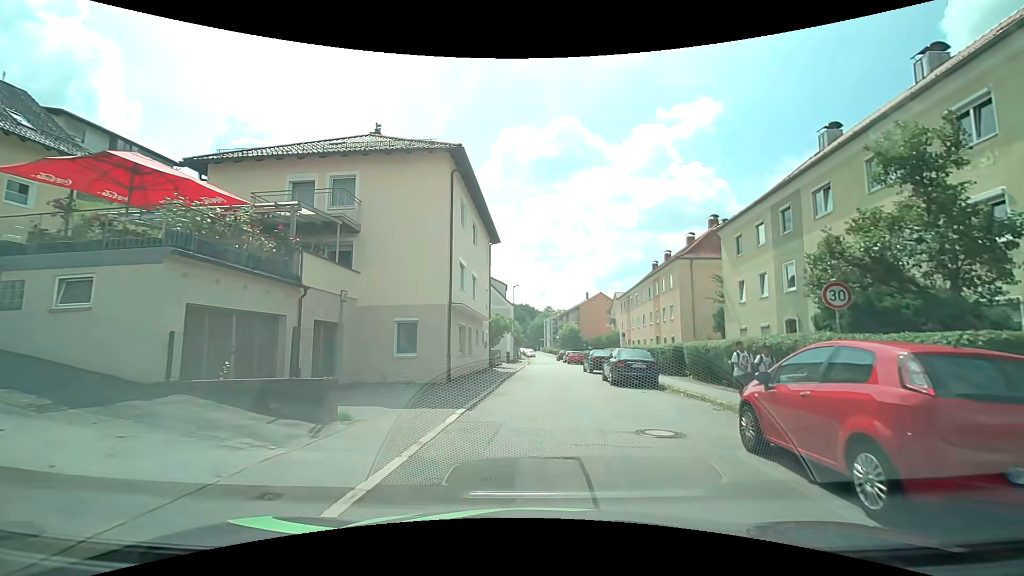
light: Day
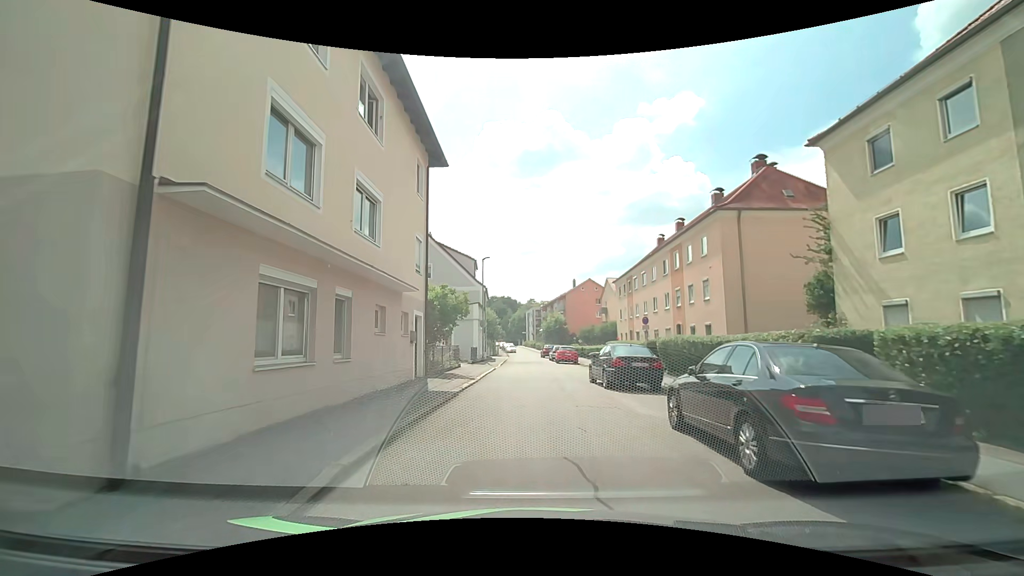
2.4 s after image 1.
(+0.5, +14.2) m; +3°
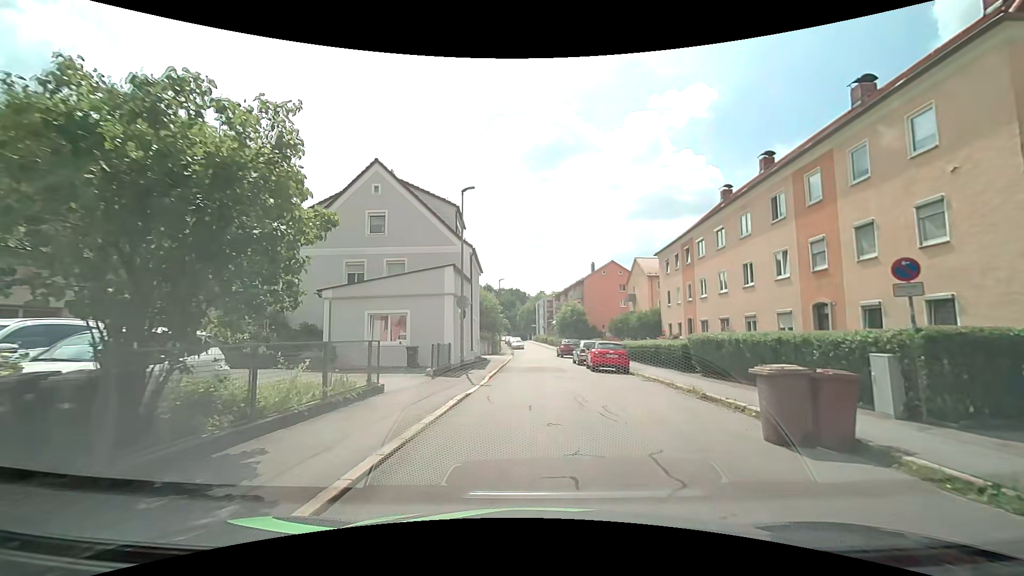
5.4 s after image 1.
(-0.5, +16.7) m; -2°
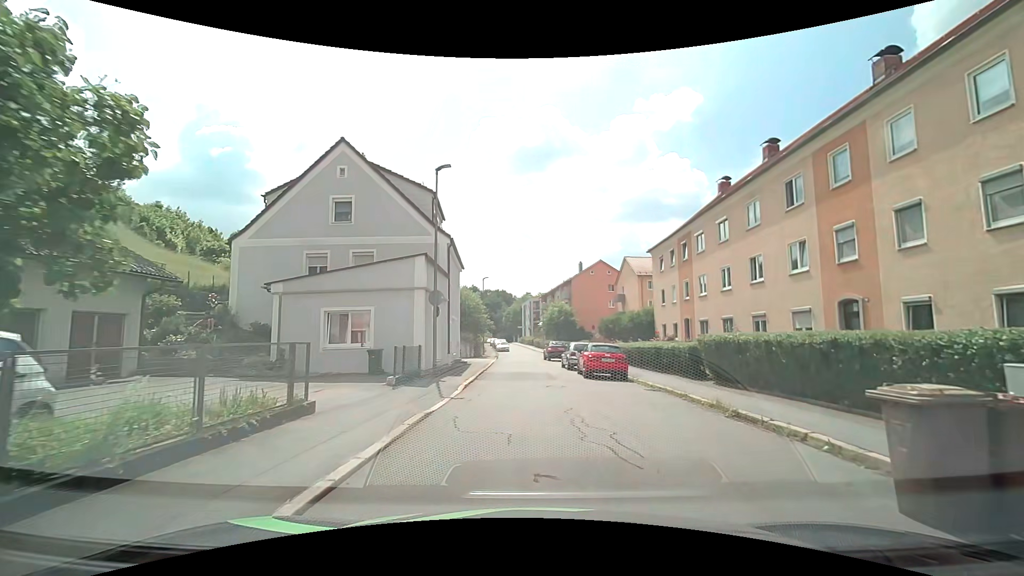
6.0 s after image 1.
(0.0, +3.0) m; +1°
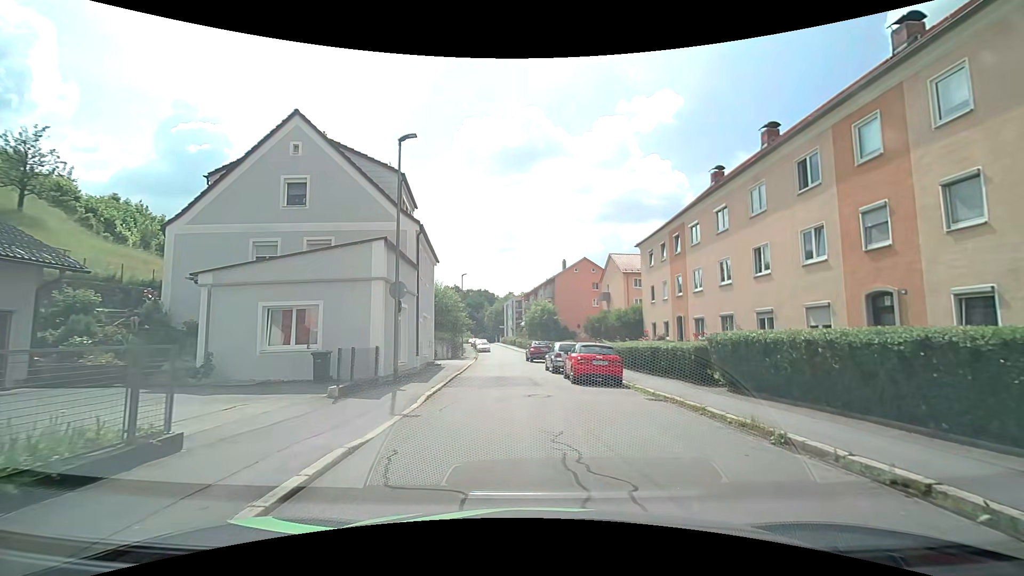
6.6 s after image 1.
(0.0, +2.8) m; +2°
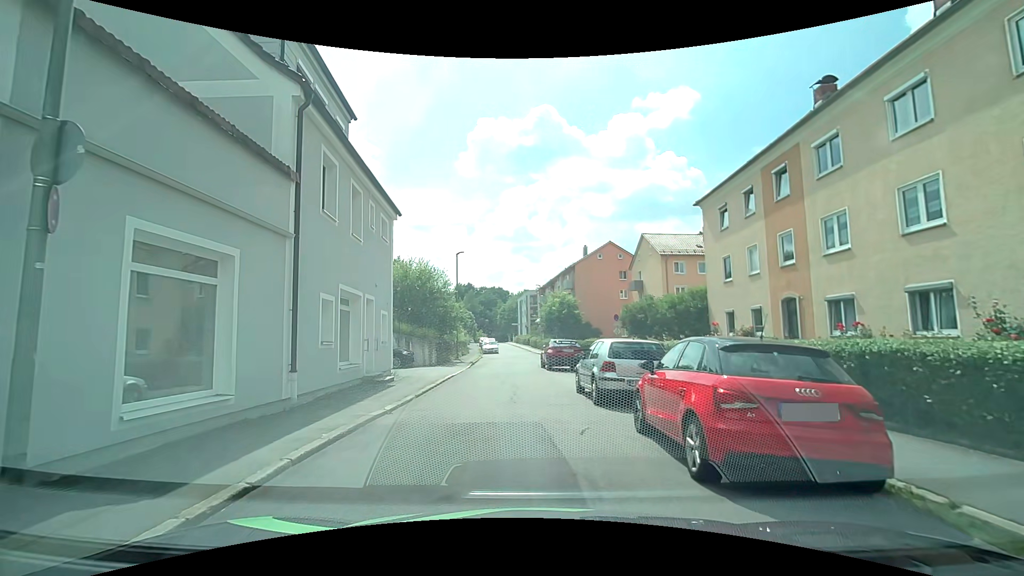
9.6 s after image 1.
(+0.2, +11.8) m; -2°
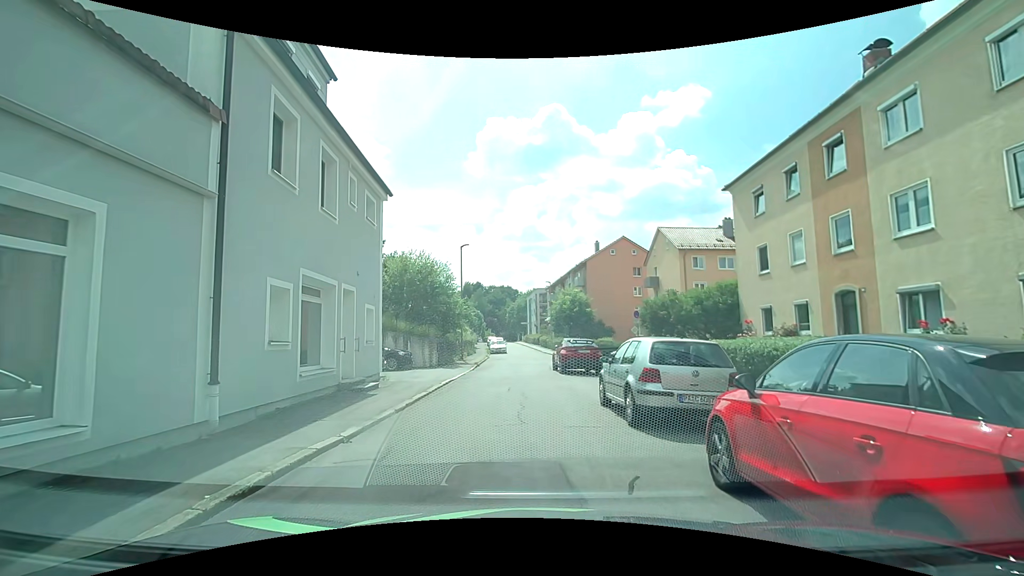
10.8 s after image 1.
(0.0, +2.6) m; 0°
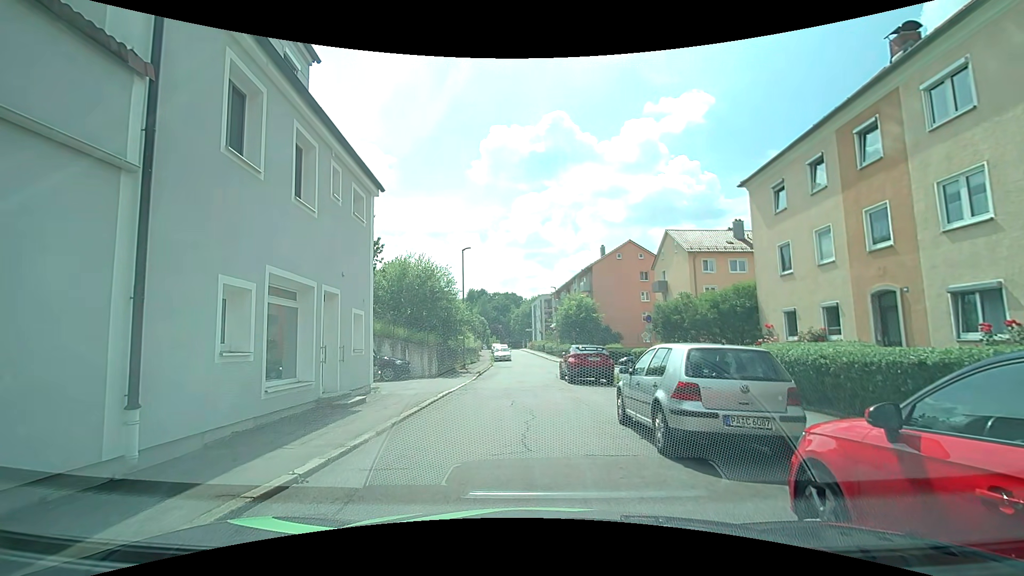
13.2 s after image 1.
(0.0, +1.5) m; 0°
